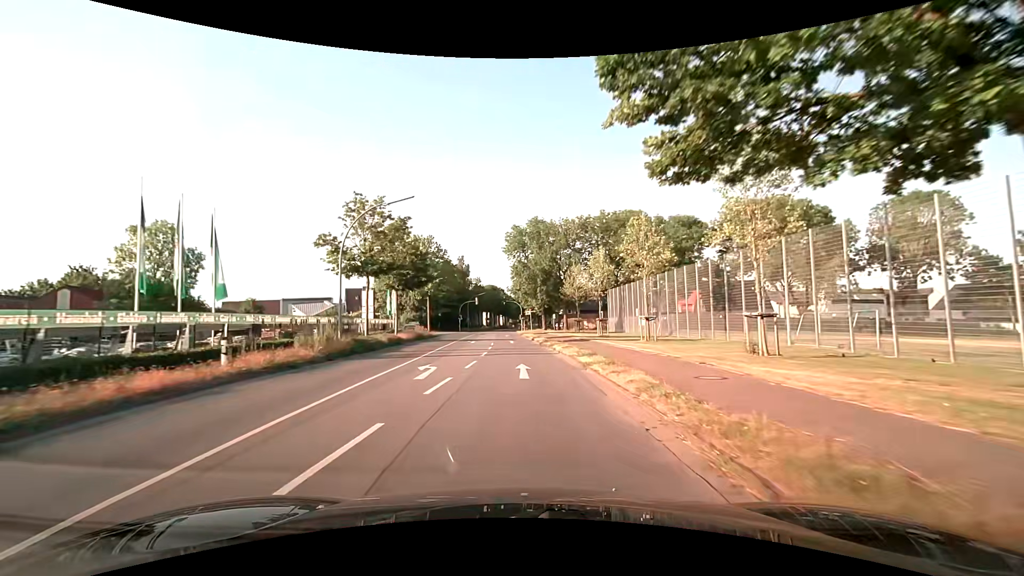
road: secondary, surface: asphalt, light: Day
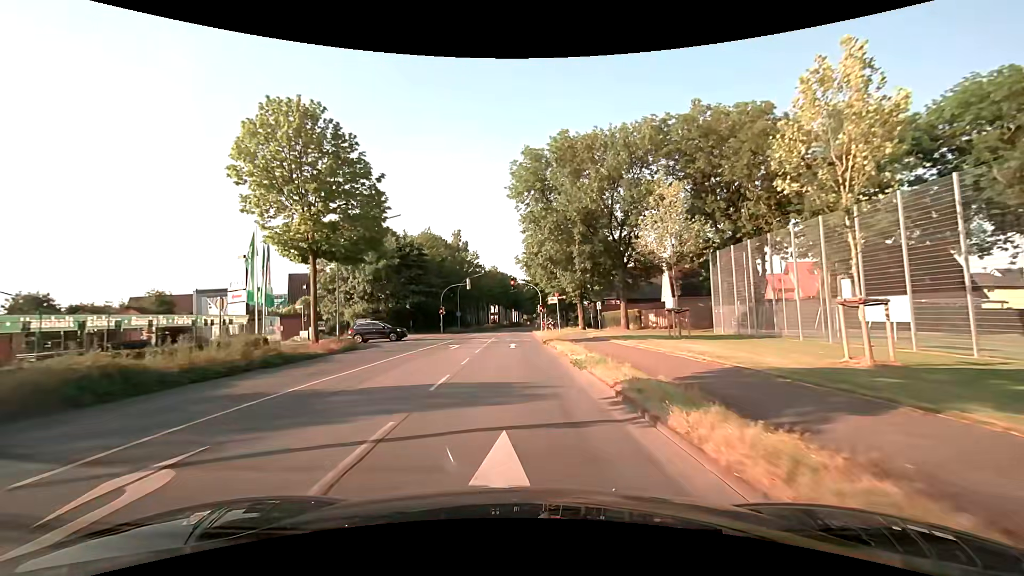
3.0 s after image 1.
(-0.4, +36.1) m; -2°
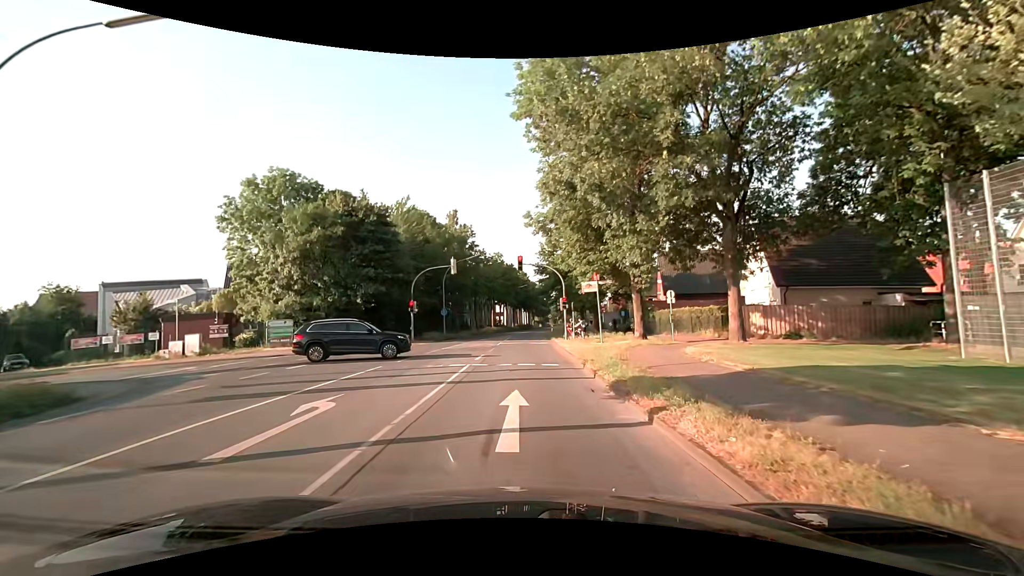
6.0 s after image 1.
(-0.2, +20.1) m; -1°
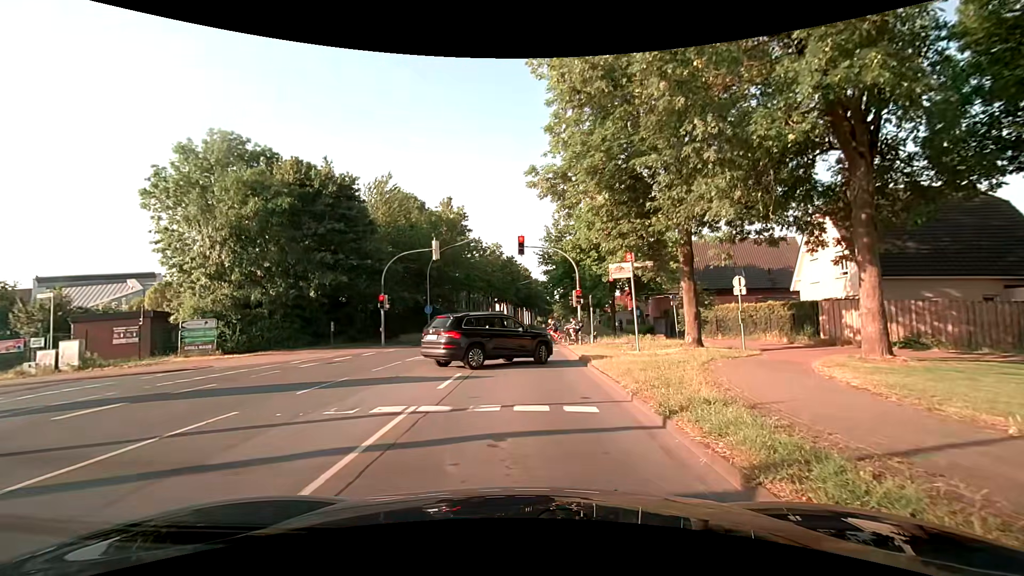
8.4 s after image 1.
(0.0, +8.5) m; -2°
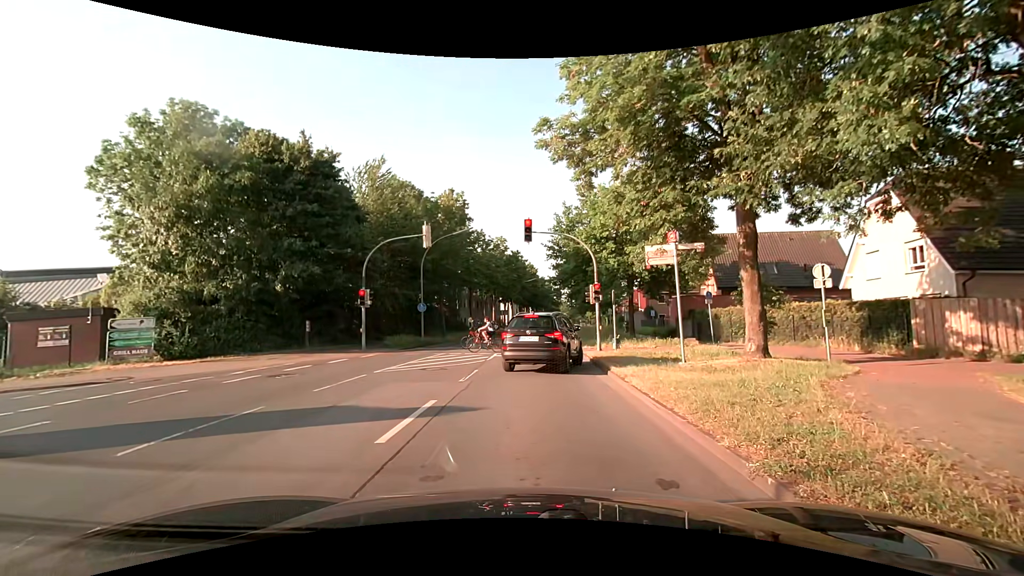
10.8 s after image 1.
(+0.1, +4.6) m; +1°
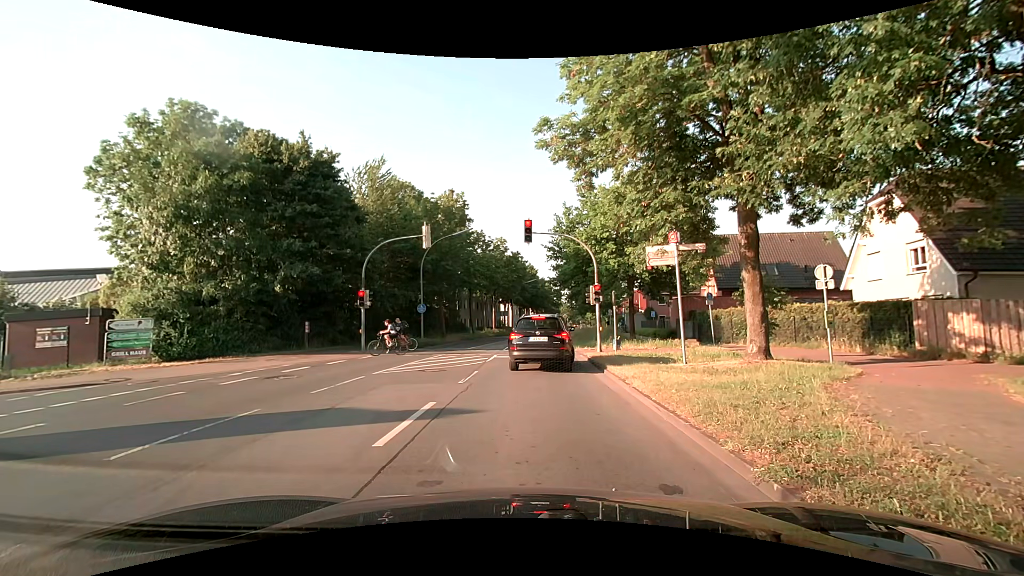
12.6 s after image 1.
(0.0, +0.2) m; 0°
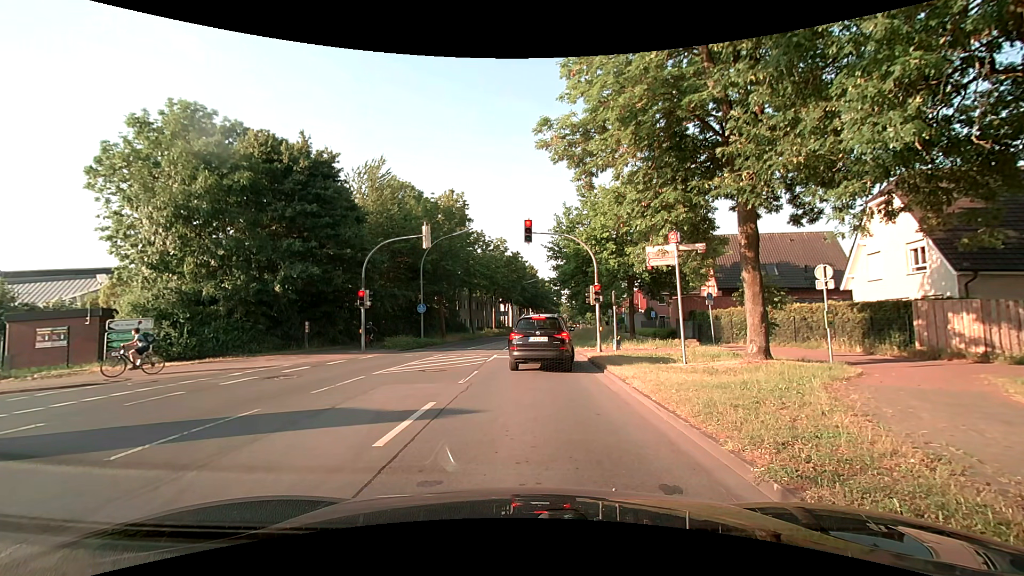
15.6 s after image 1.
(0.0, 0.0) m; 0°
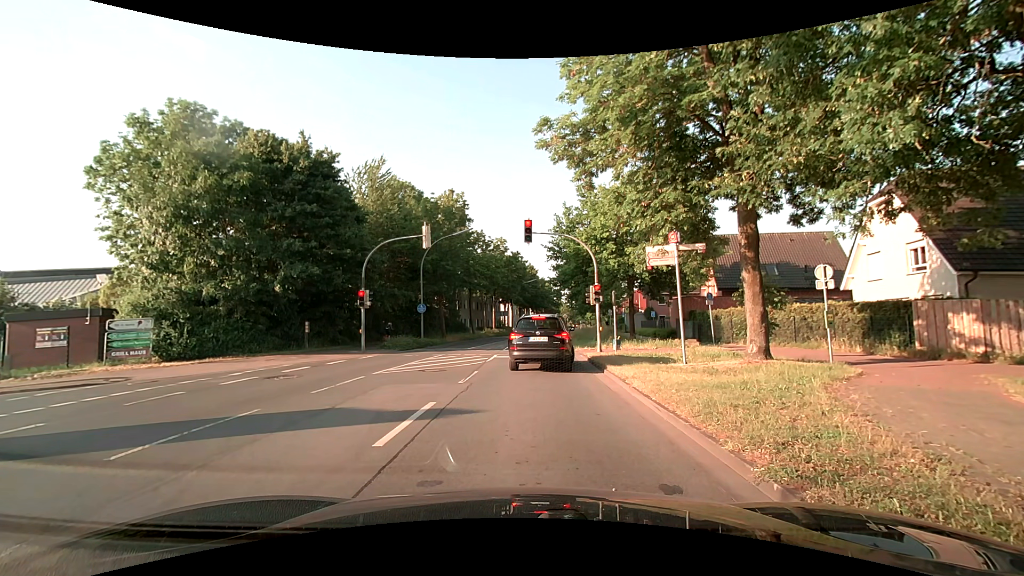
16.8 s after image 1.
(0.0, 0.0) m; 0°
